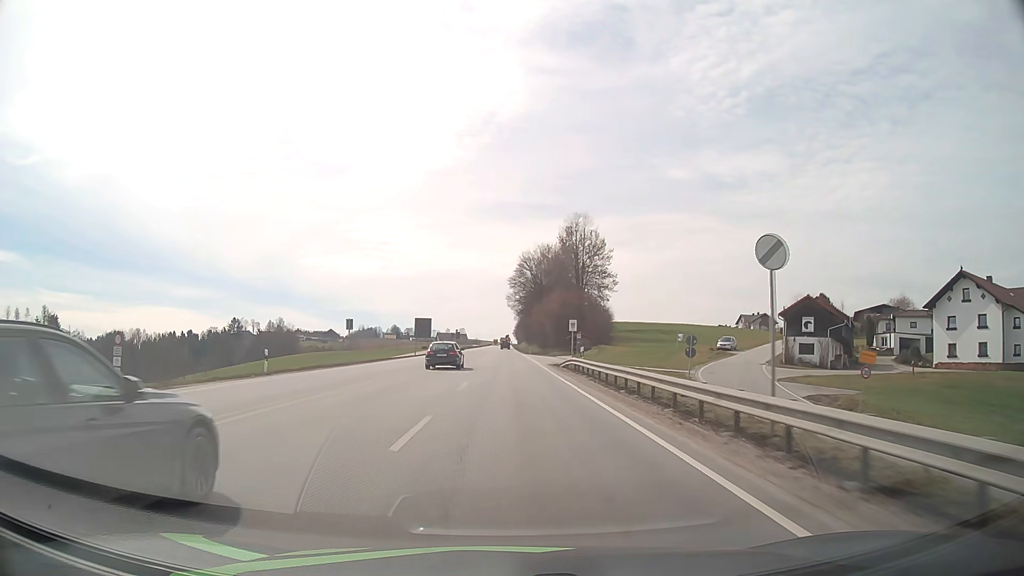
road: primary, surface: asphalt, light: Day
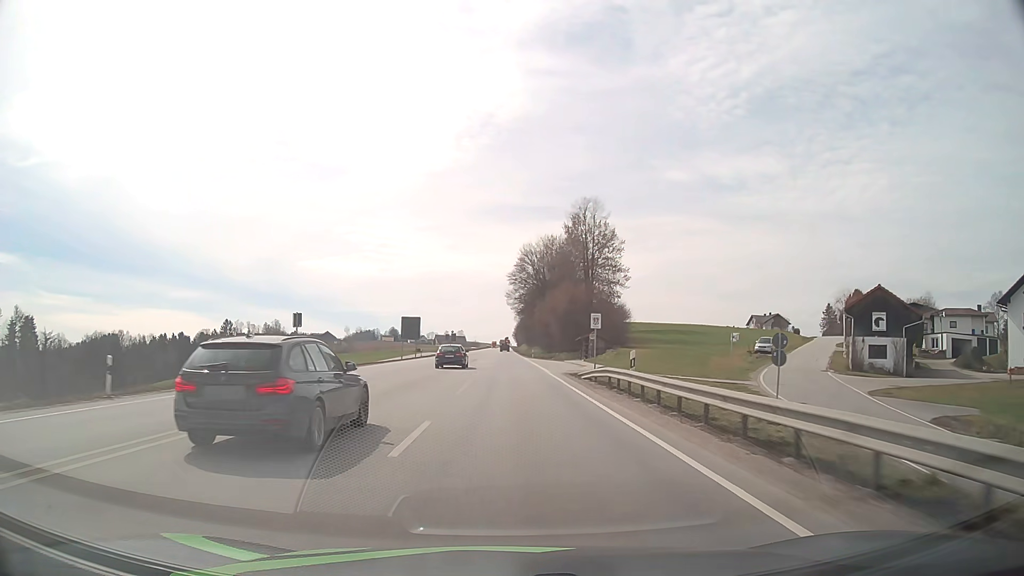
(0.0, +12.4) m; 0°
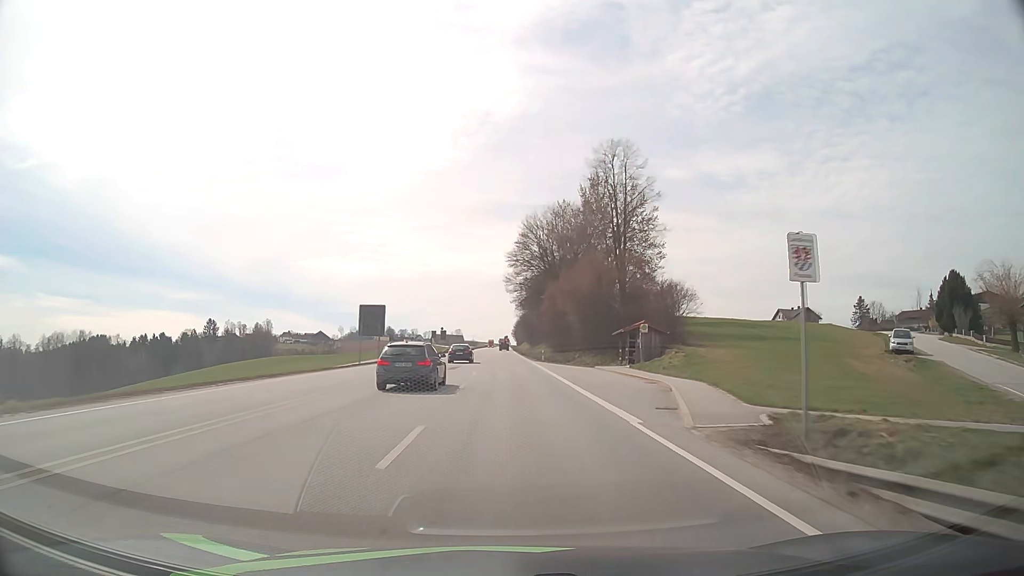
(0.0, +25.1) m; 0°
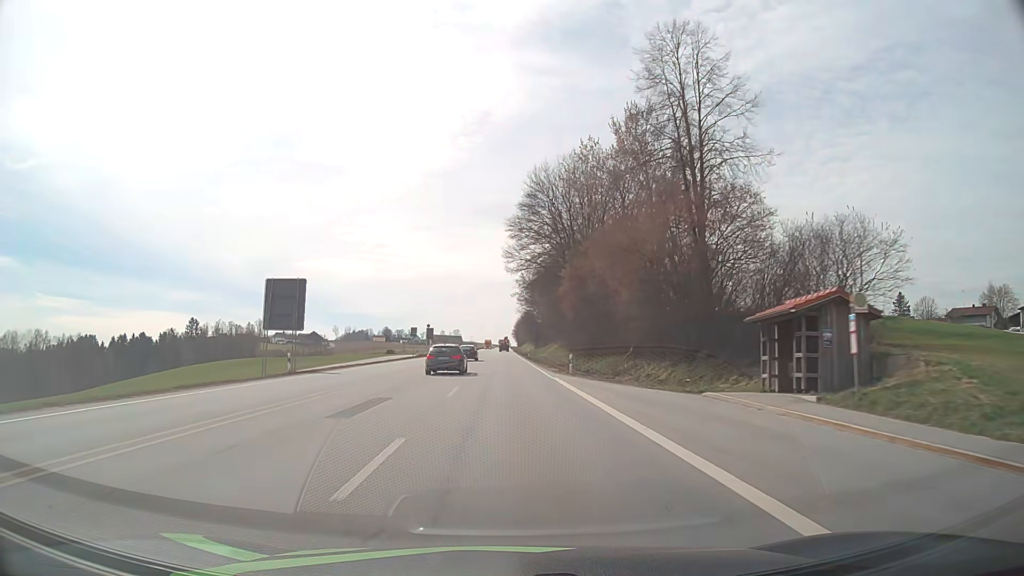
(0.0, +25.7) m; 0°
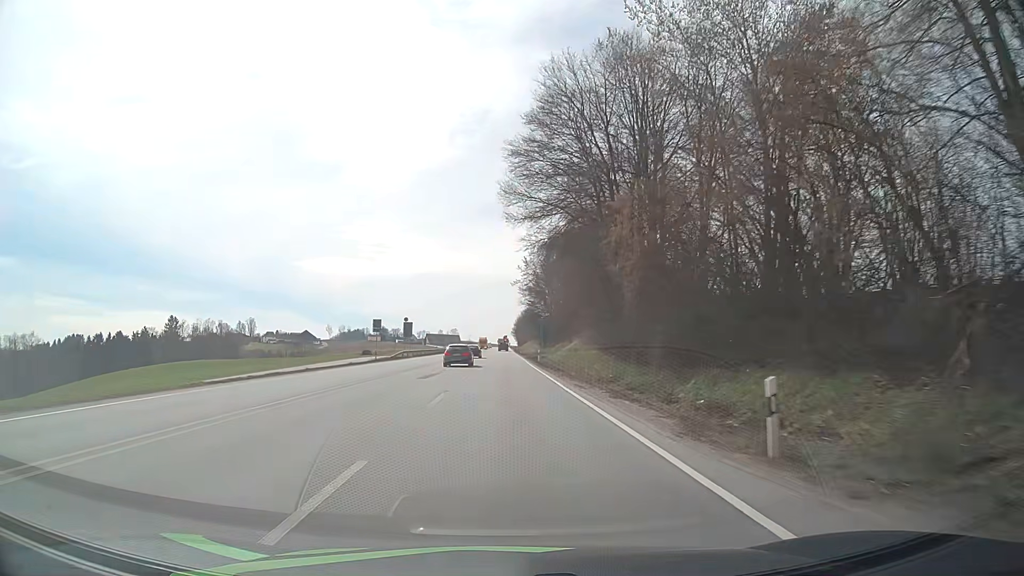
(0.0, +26.3) m; 0°
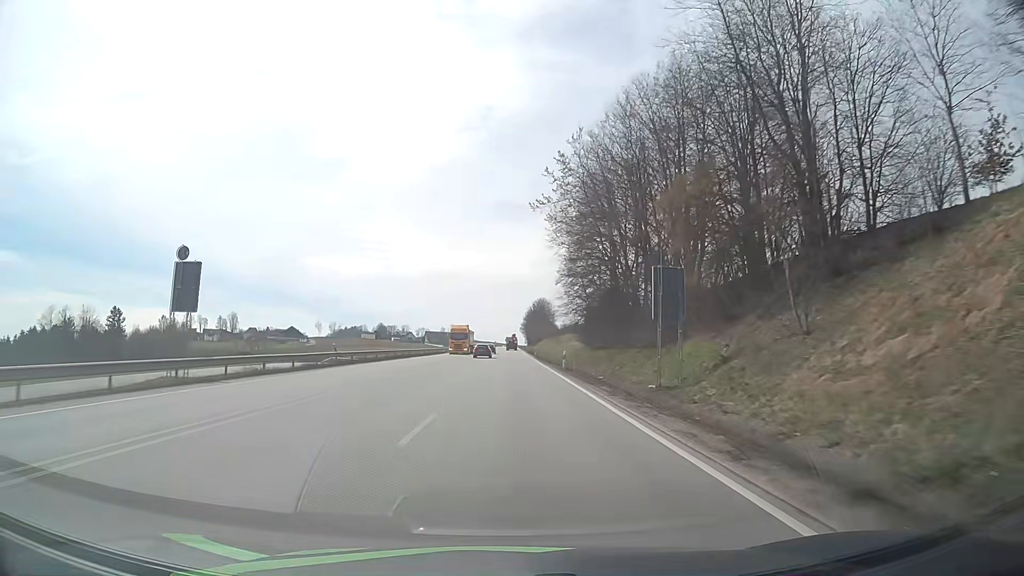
(-0.3, +68.1) m; -1°
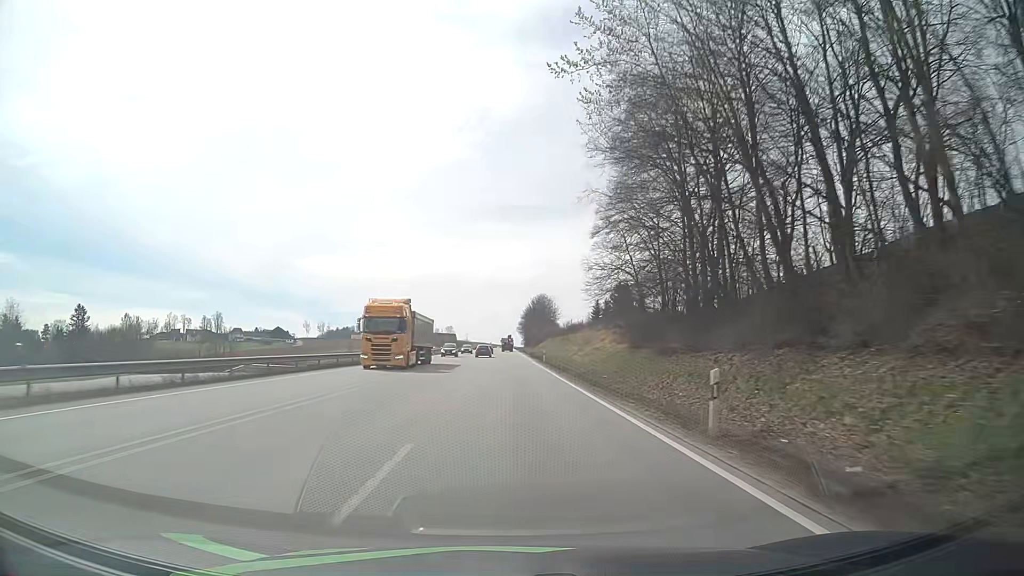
(+0.1, +28.1) m; 0°
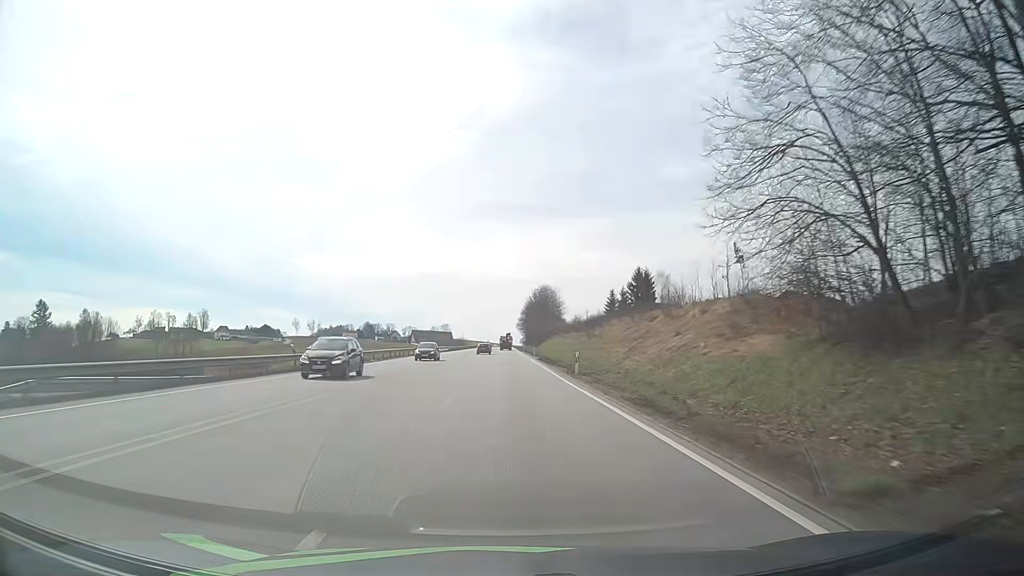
(+0.1, +28.5) m; +1°
(0, +10) (0, +20) (0, +30) (0, +40) (0, +50) (0, +60) (0, +70) (0, +80) (0, +90) (0, +100) m
